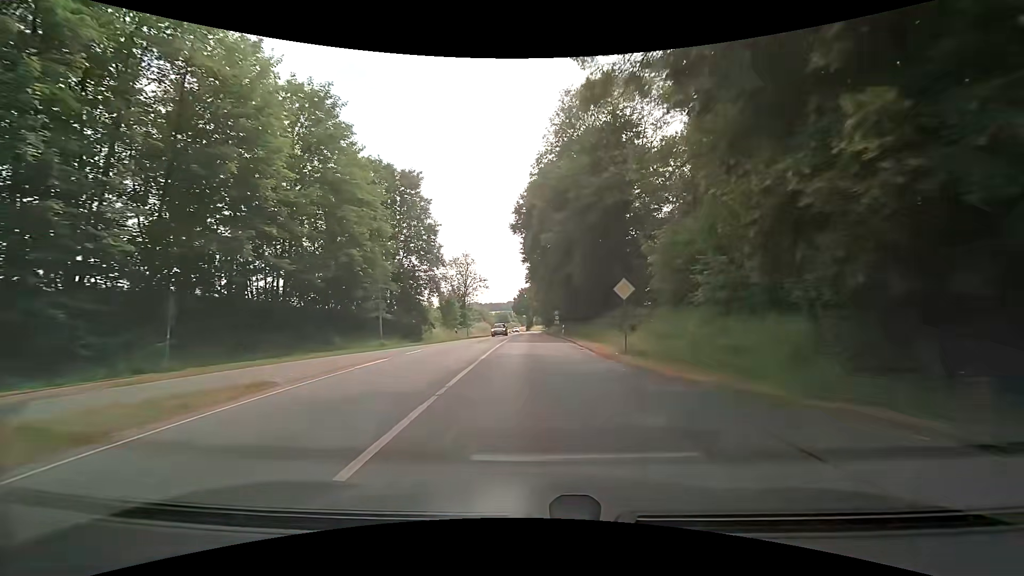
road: secondary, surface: asphalt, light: Day
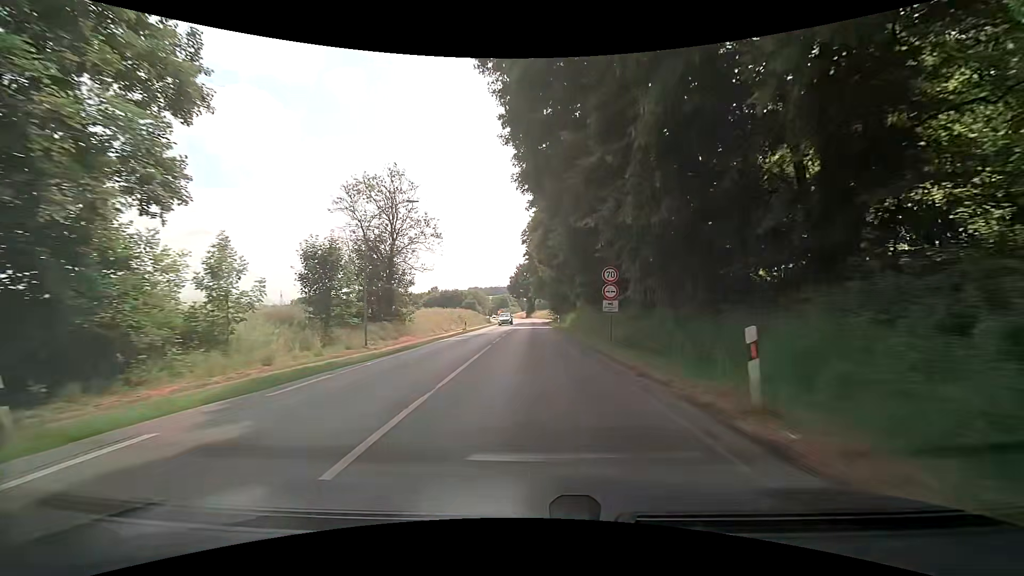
(-0.1, +41.7) m; -1°
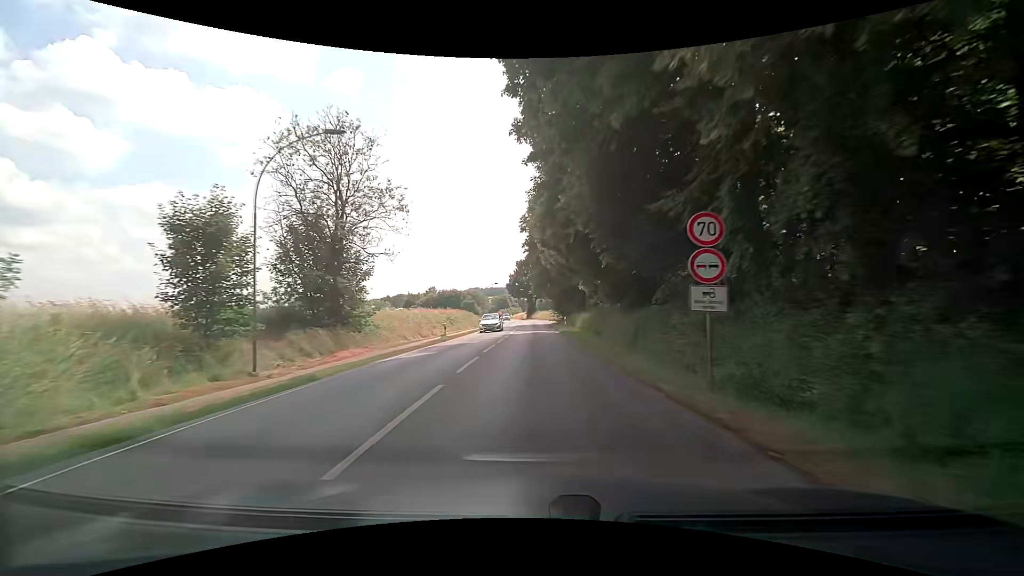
(0.0, +10.6) m; 0°
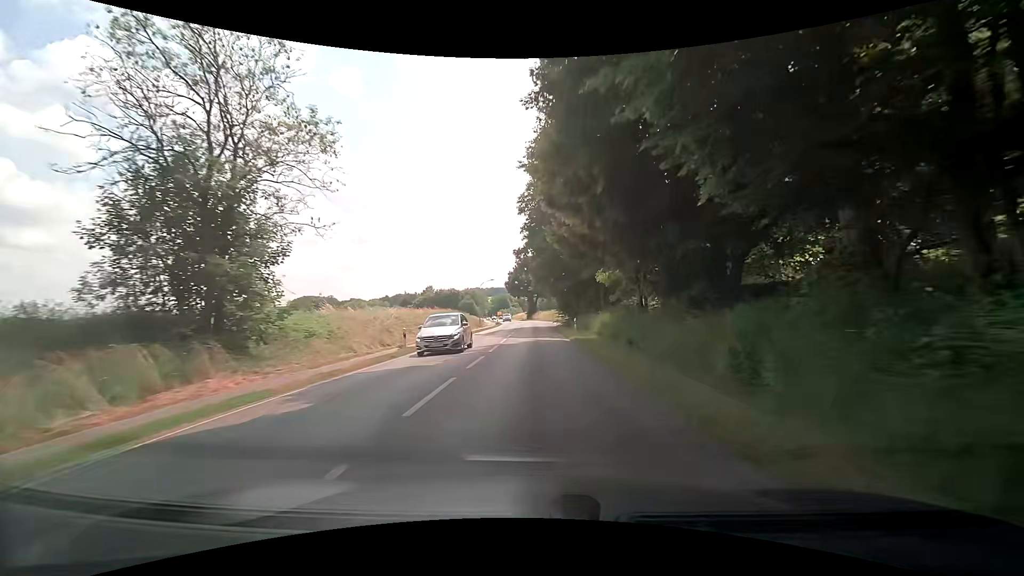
(0.0, +10.6) m; 0°
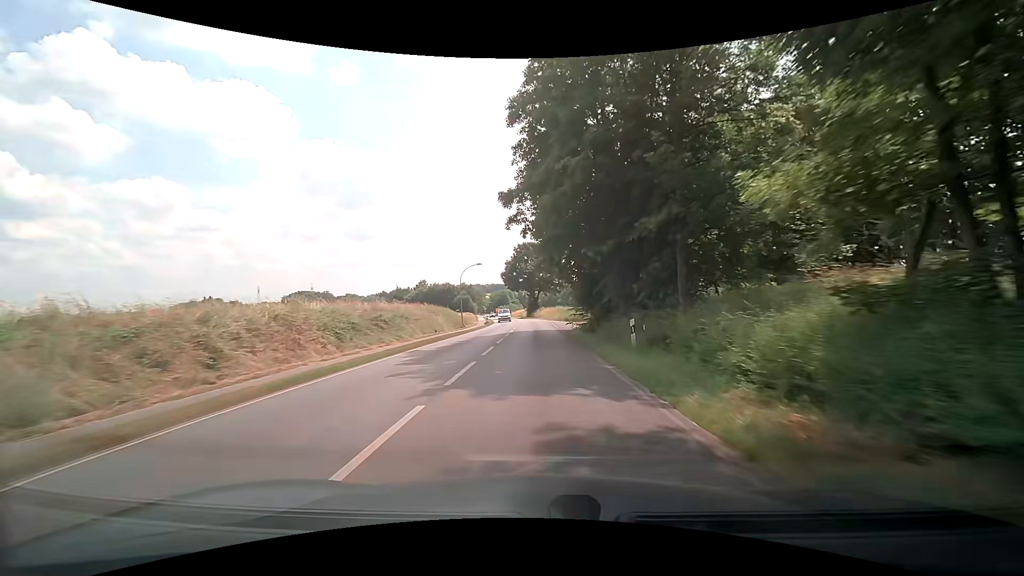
(-0.2, +21.4) m; -1°
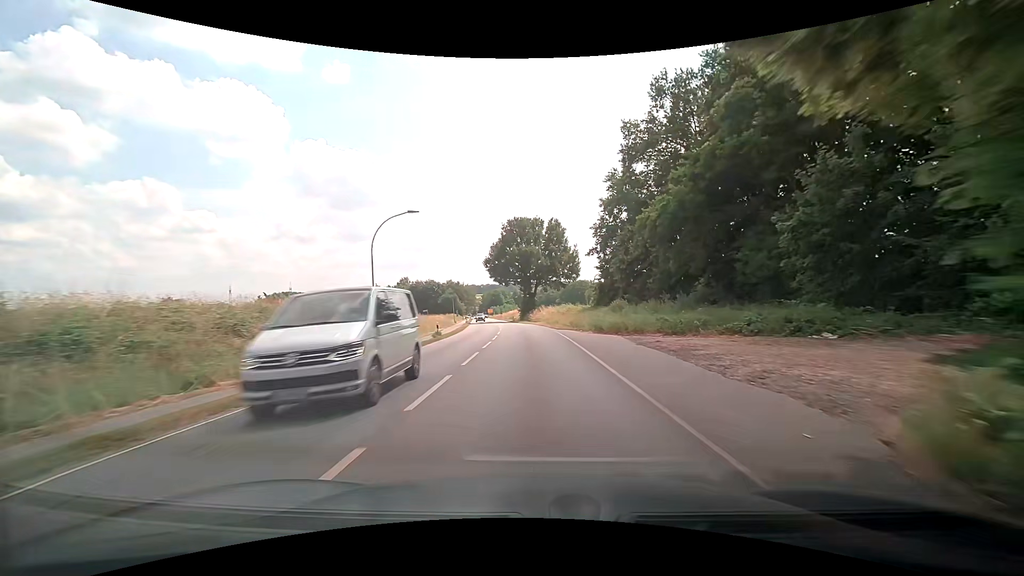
(+0.1, +32.4) m; 0°
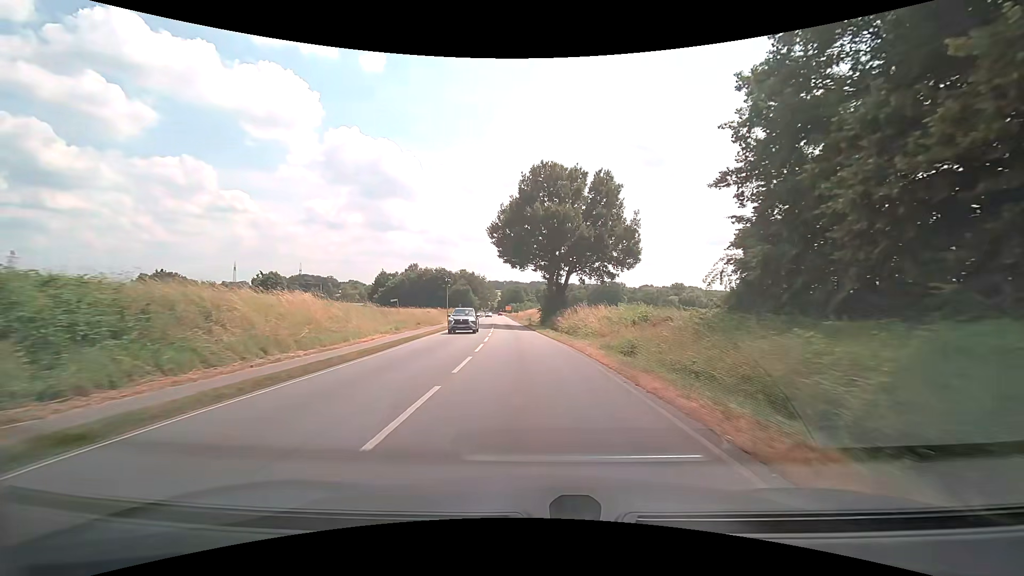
(-0.6, +31.6) m; -3°
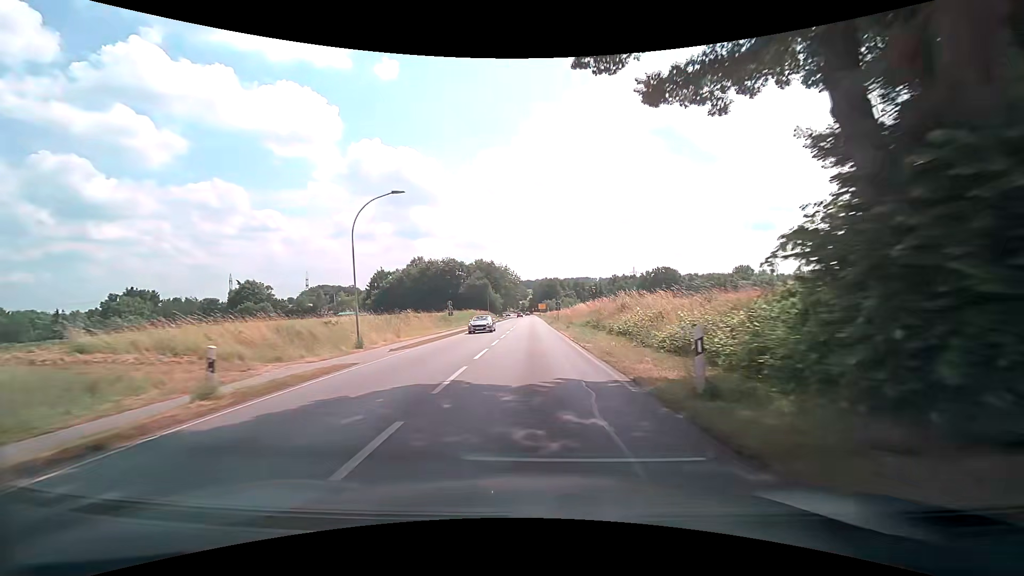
(-2.2, +50.6) m; -4°
(0, +10) (0, +20) (0, +30) (0, +40) (0, +50) (0, +60) (0, +70) (0, +80) (0, +90) (0, +100) m
